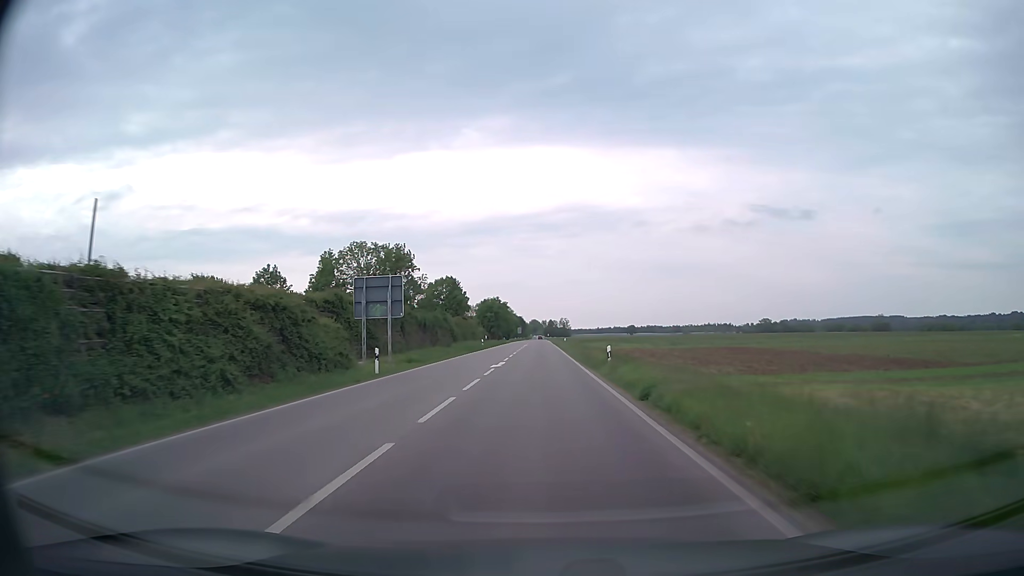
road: secondary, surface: asphalt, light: Day
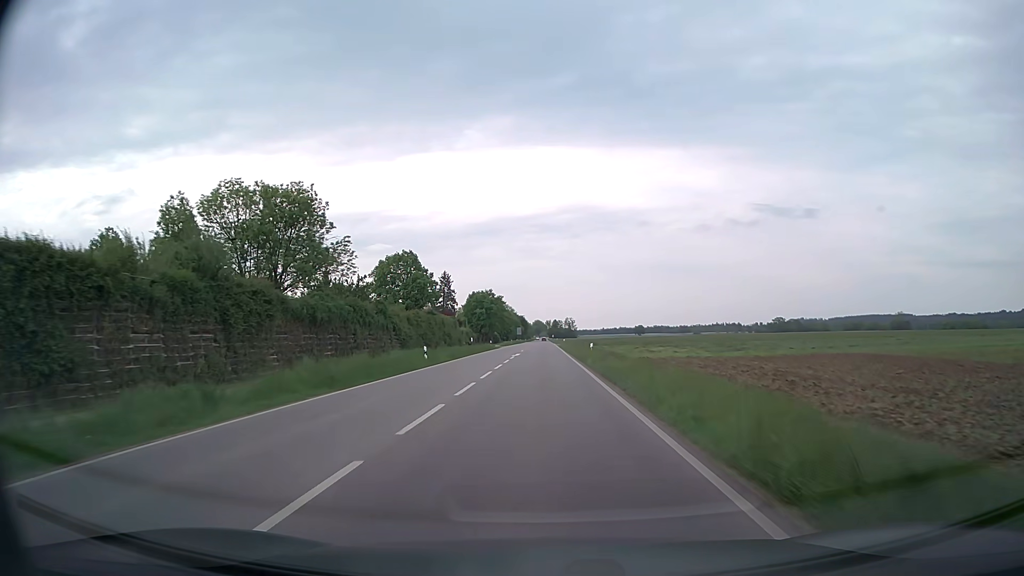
(0.0, +37.4) m; 0°
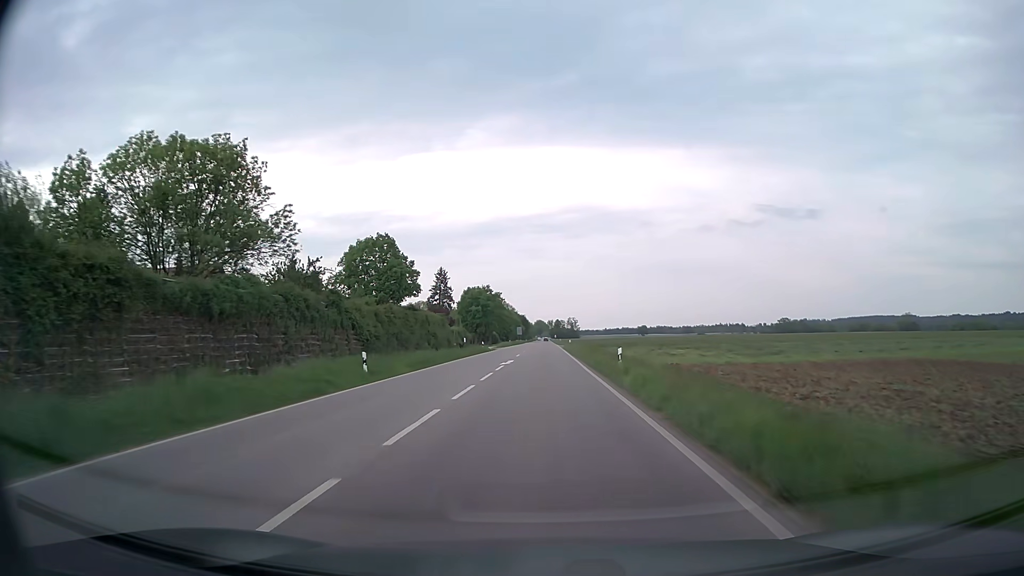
(0.0, +13.0) m; 0°
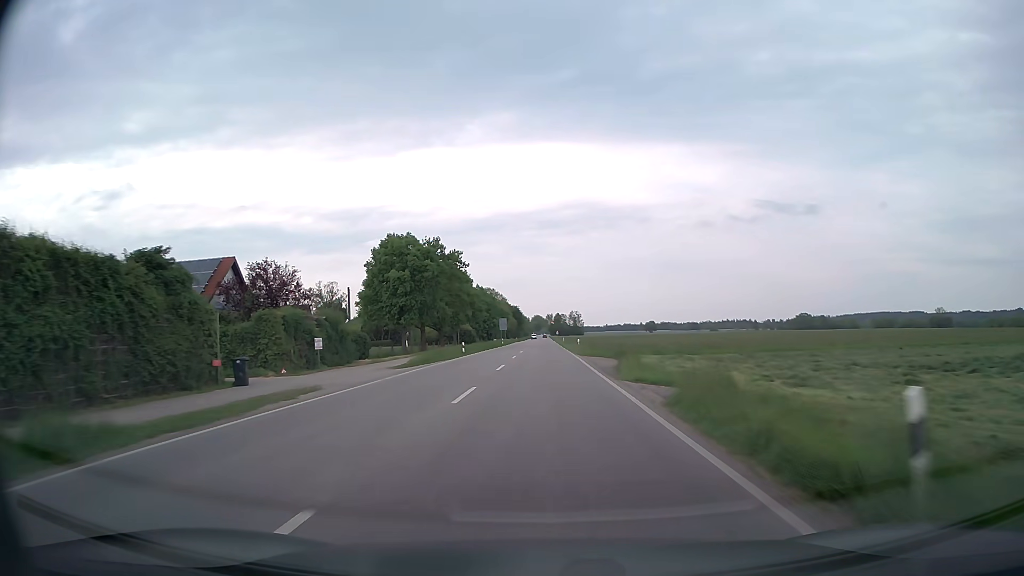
(+0.1, +67.6) m; 0°
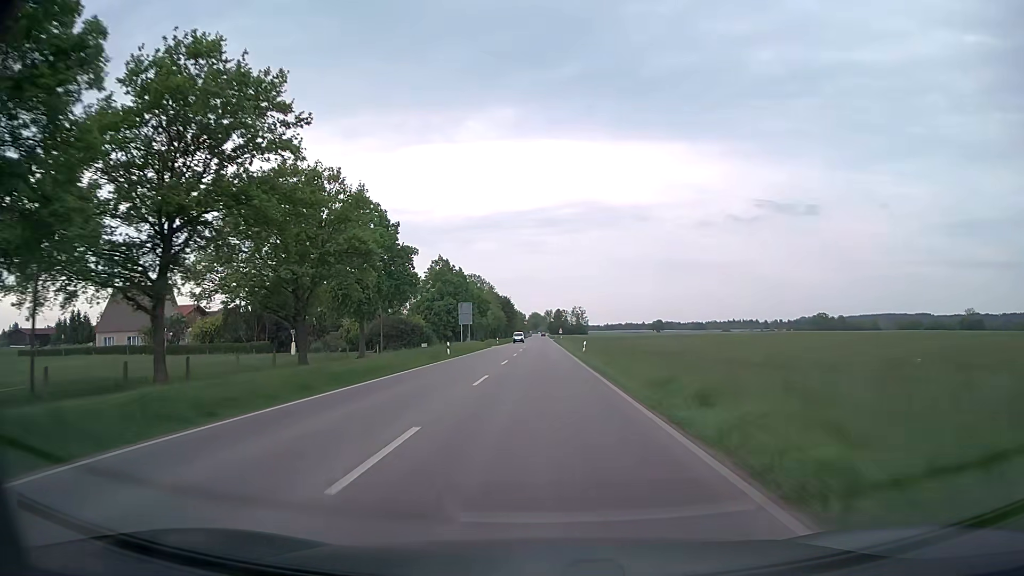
(+0.1, +55.6) m; 0°
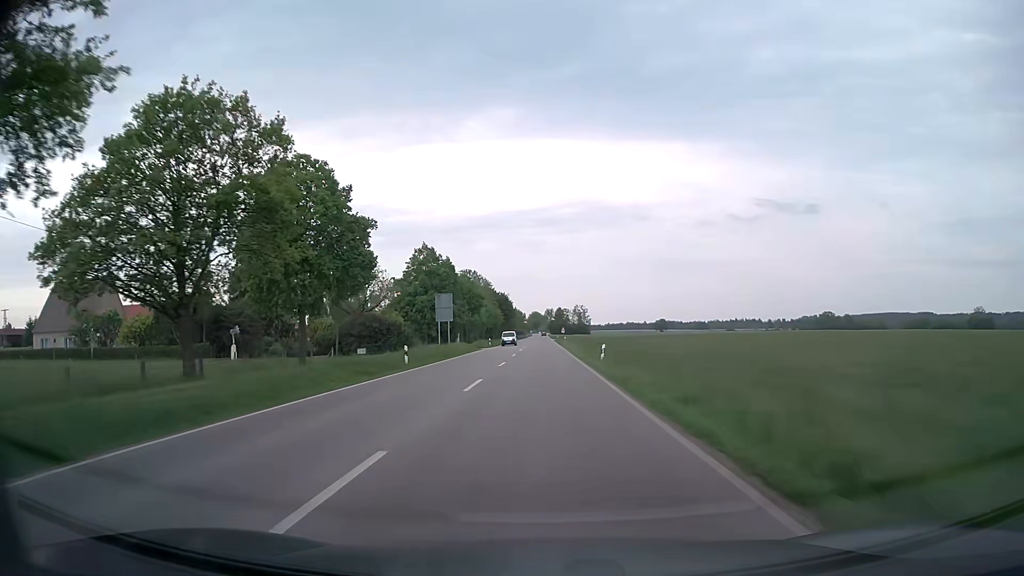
(0.0, +14.0) m; 0°
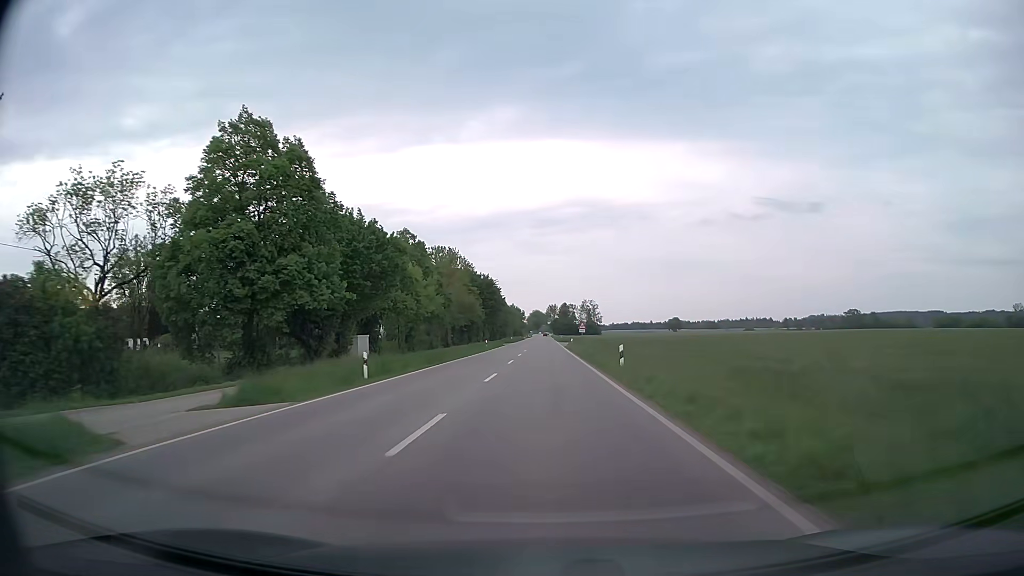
(-0.2, +56.3) m; 0°
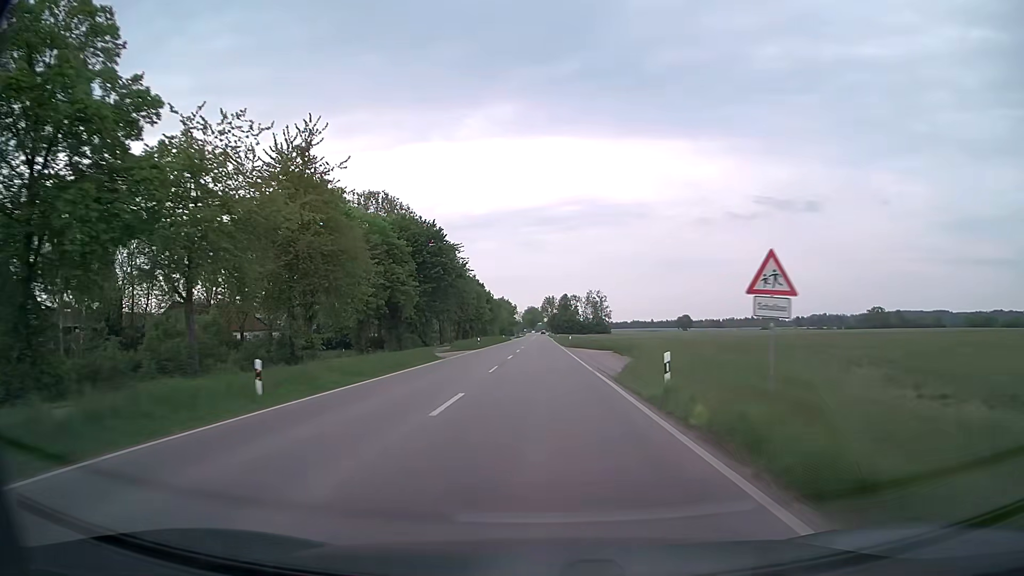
(+0.2, +56.6) m; 0°
(0, +10) (0, +20) (0, +30) (0, +40) (0, +50) (0, +60) (0, +70) (0, +80) (0, +90) (0, +100) m
